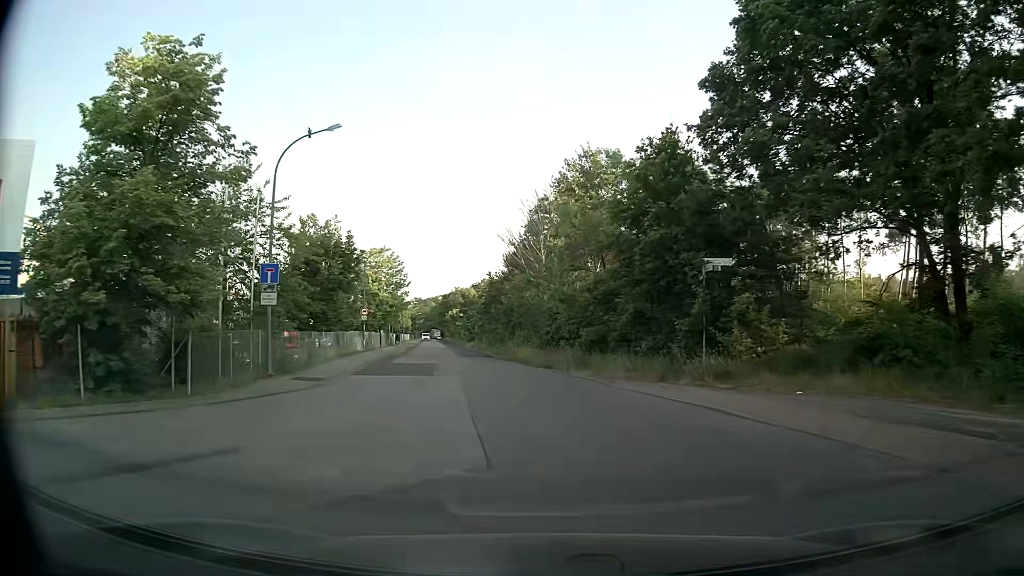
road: unclassified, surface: asphalt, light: Day
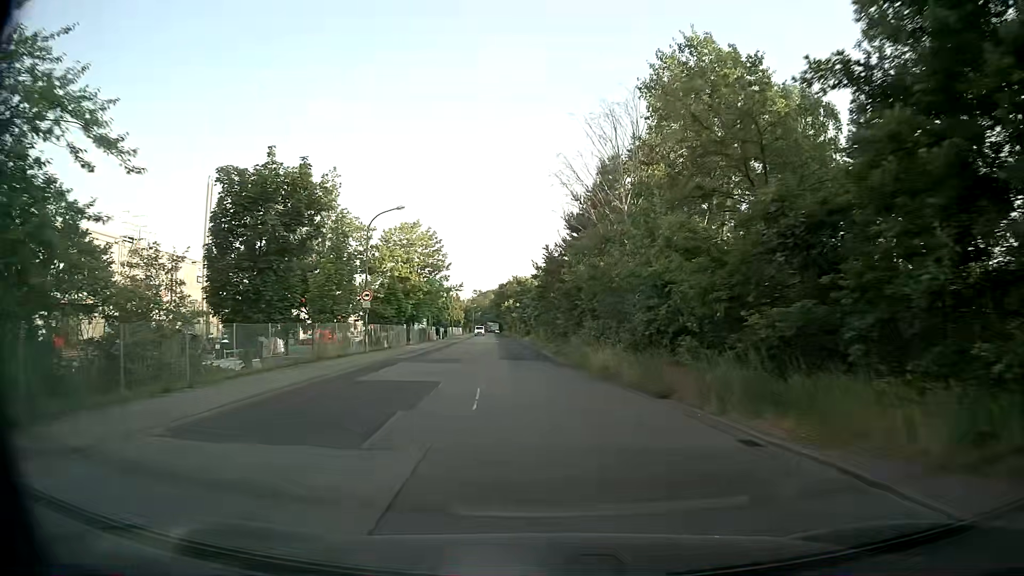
(-0.7, +15.5) m; -5°
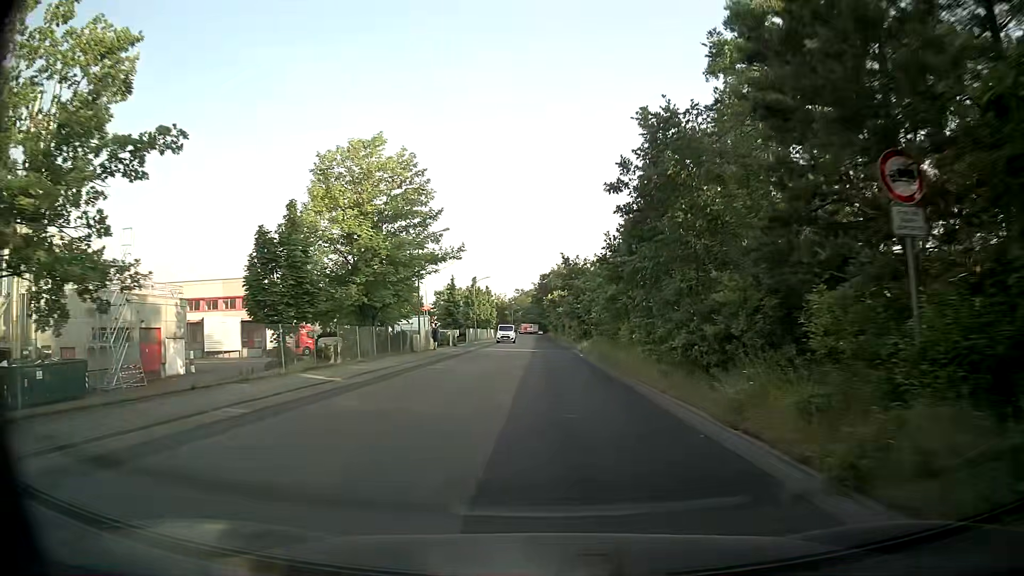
(-1.4, +31.1) m; -4°
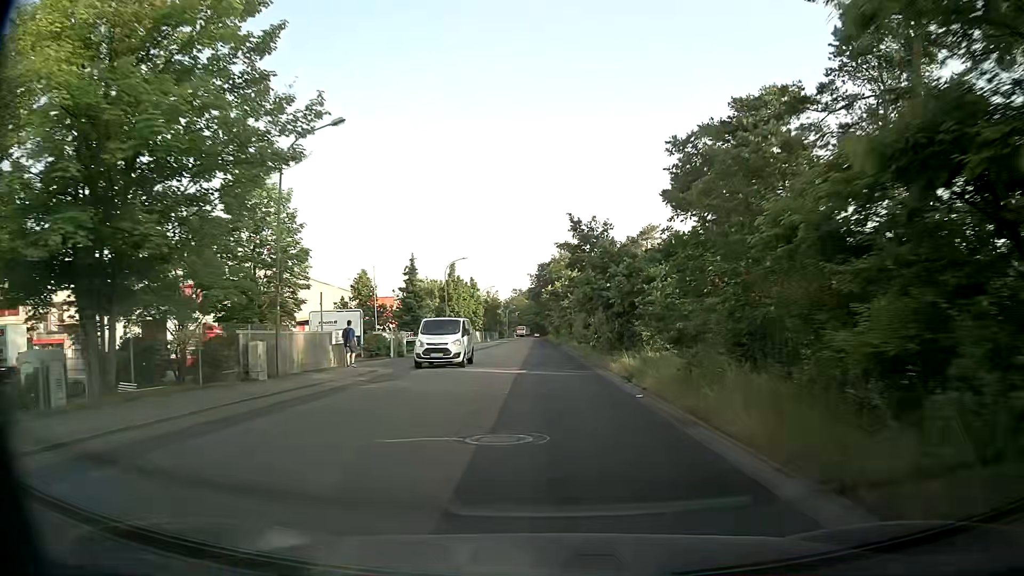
(0.0, +23.3) m; 0°
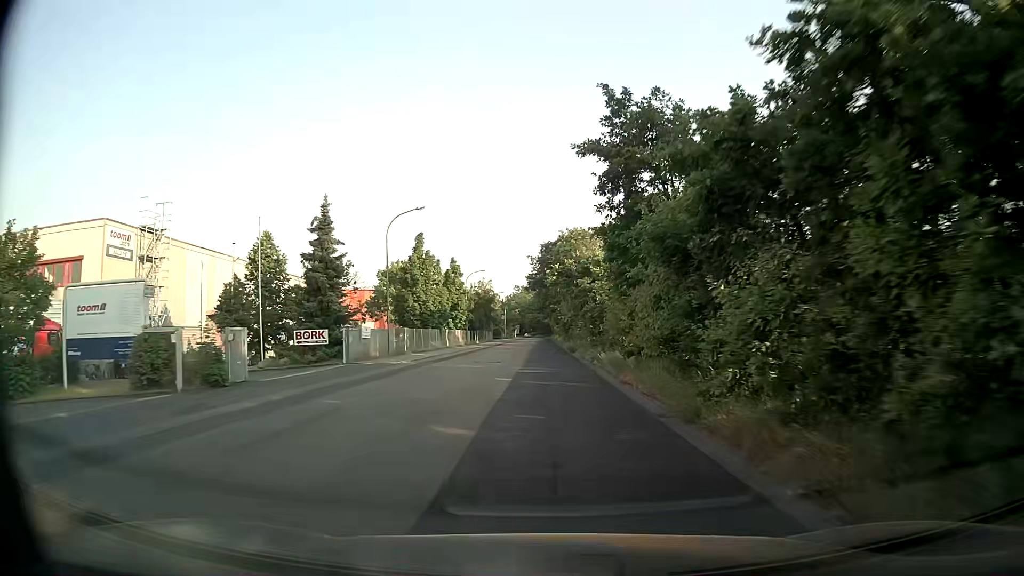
(+0.1, +23.3) m; 0°
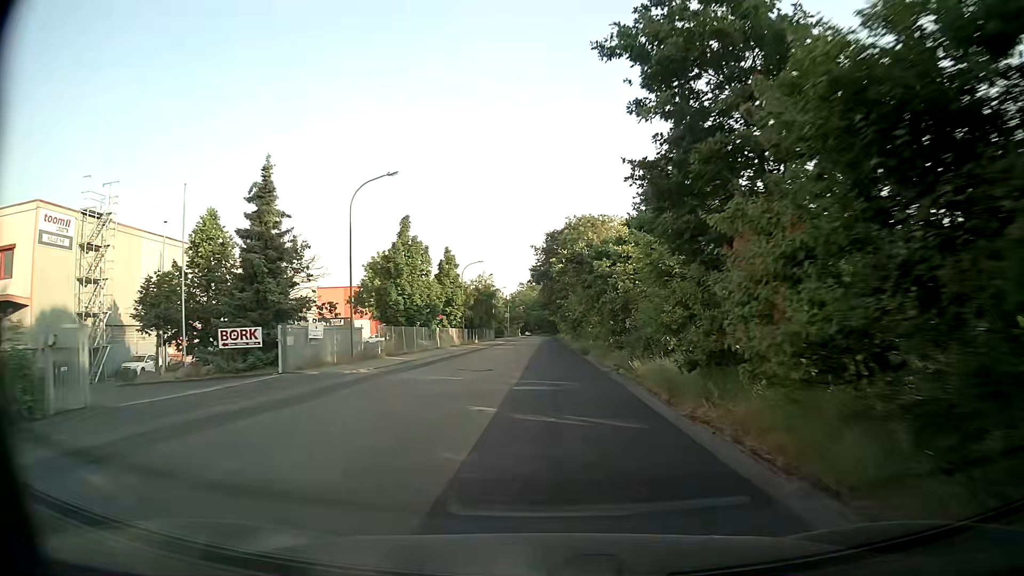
(0.0, +7.8) m; -1°
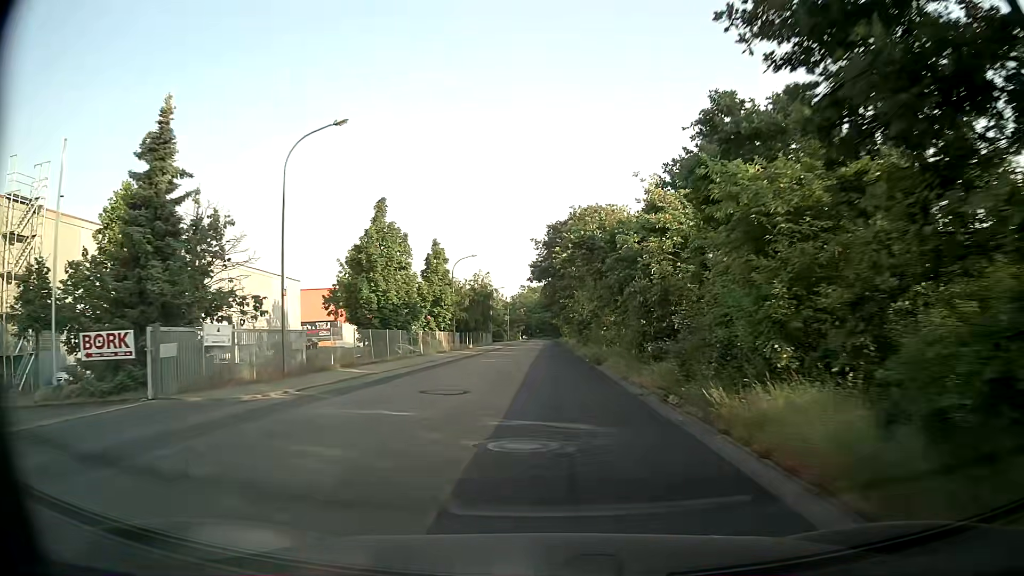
(0.0, +7.8) m; 0°
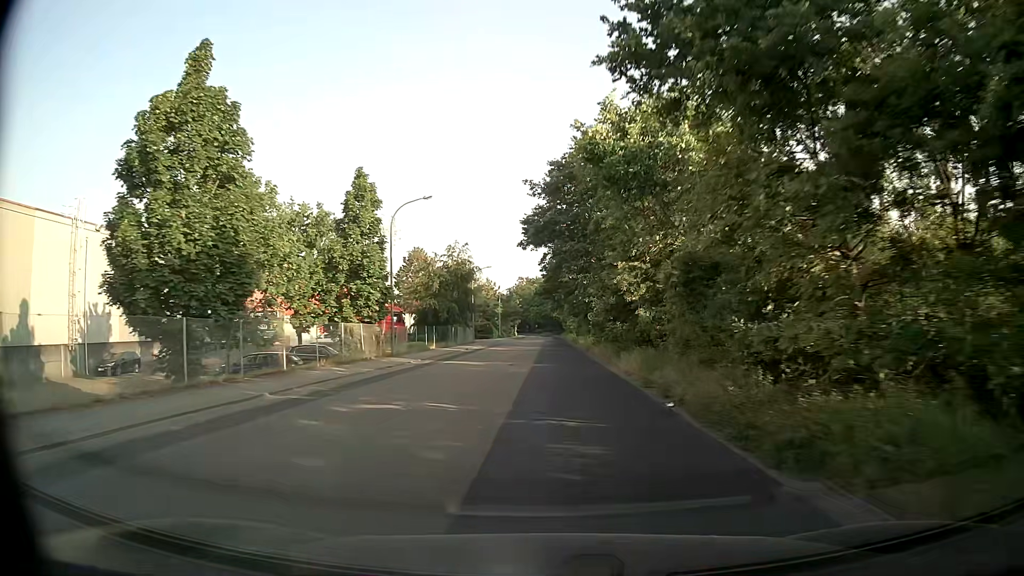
(-0.1, +23.3) m; -1°
(0, +10) (0, +20) (0, +30) (+1, +40) (+1, +50) (+1, +60) (+1, +70) (+1, +80) (+2, +90) (+2, +100) m
